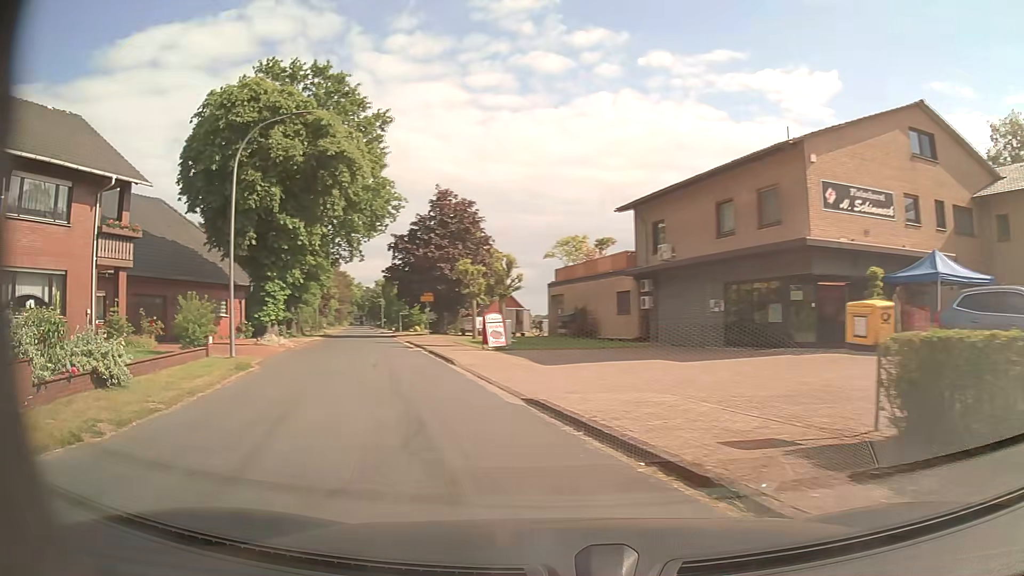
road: unclassified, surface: asphalt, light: Day
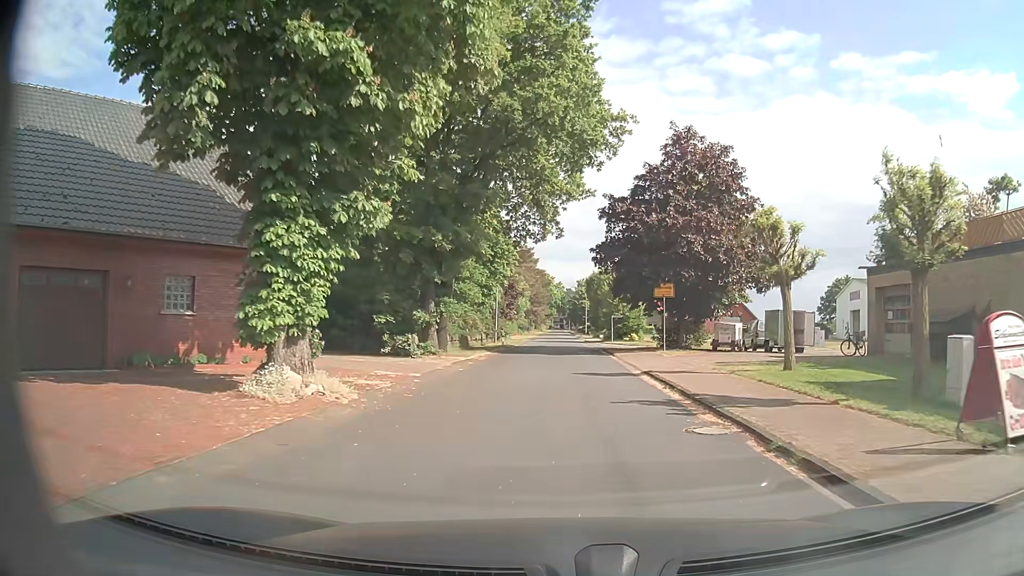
(-5.5, +18.9) m; -18°
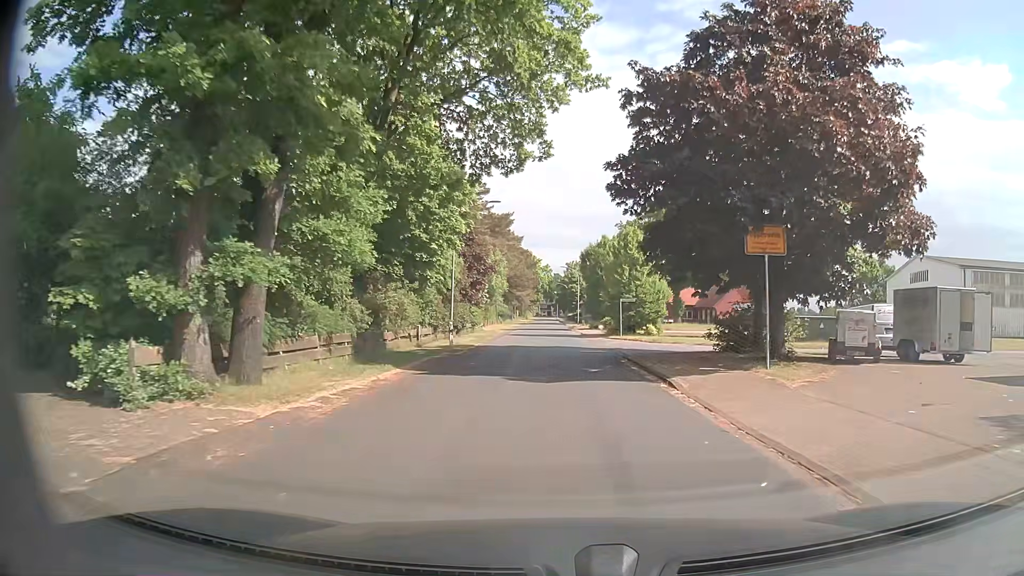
(-0.1, +17.0) m; +1°
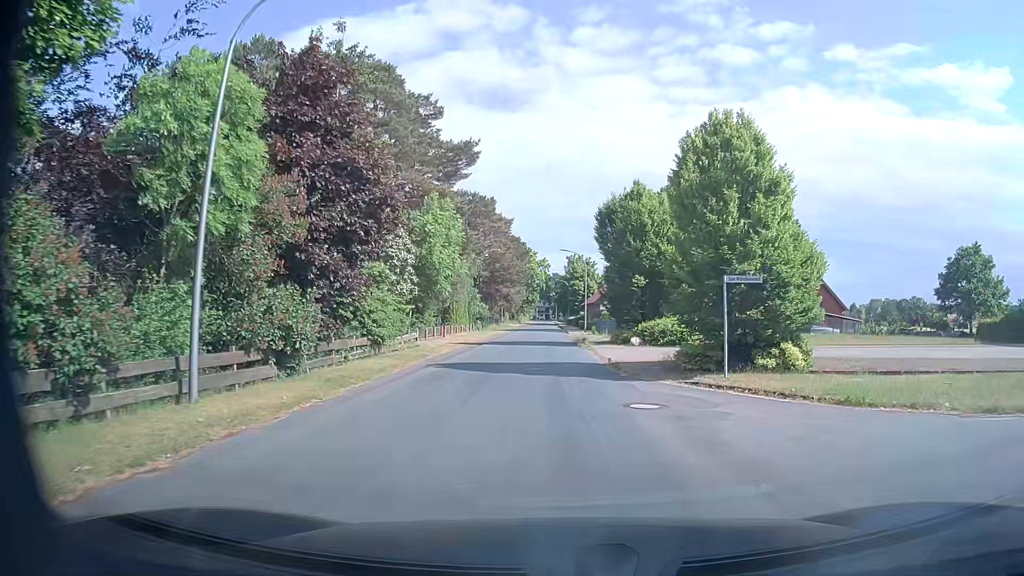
(0.0, +25.0) m; +1°
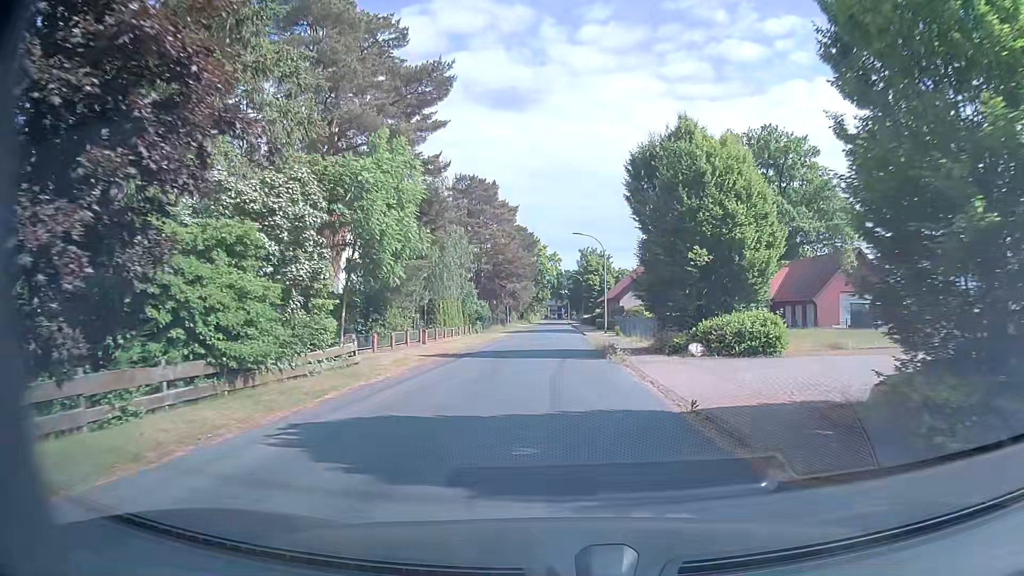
(-0.2, +11.2) m; -1°
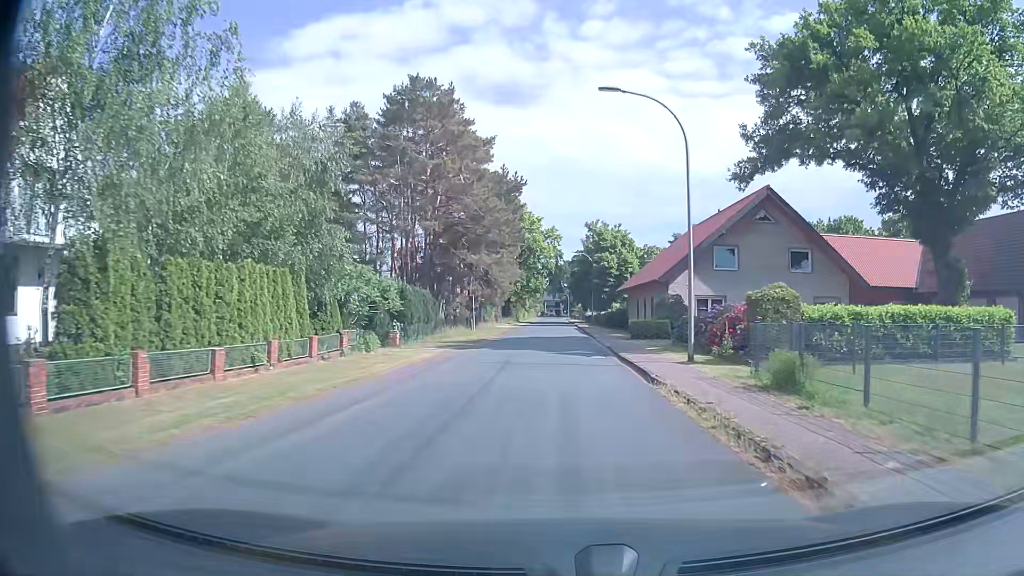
(-0.6, +32.0) m; -1°
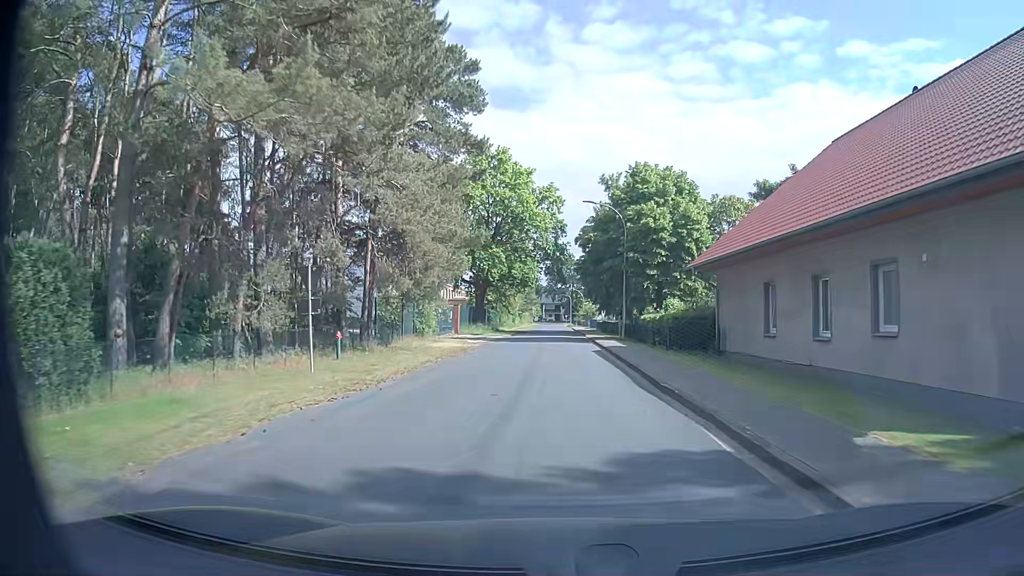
(+0.3, +32.7) m; +1°
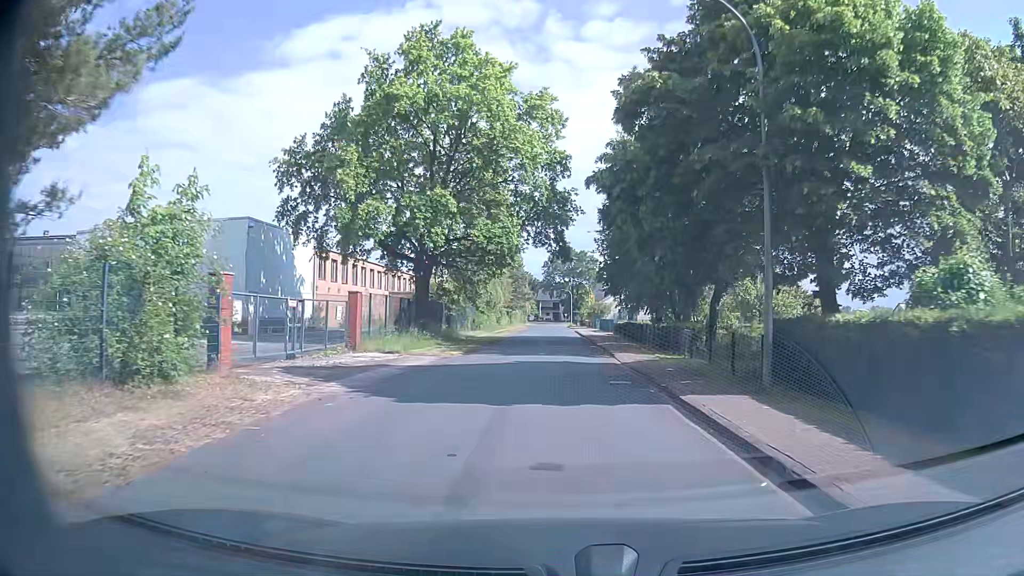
(0.0, +25.0) m; 0°
